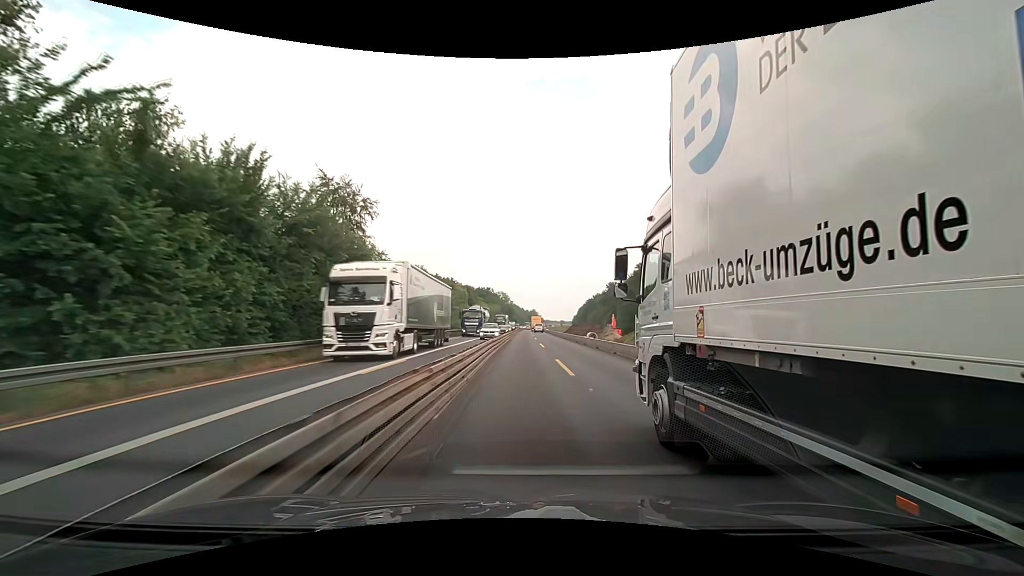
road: motorway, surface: concrete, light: Day
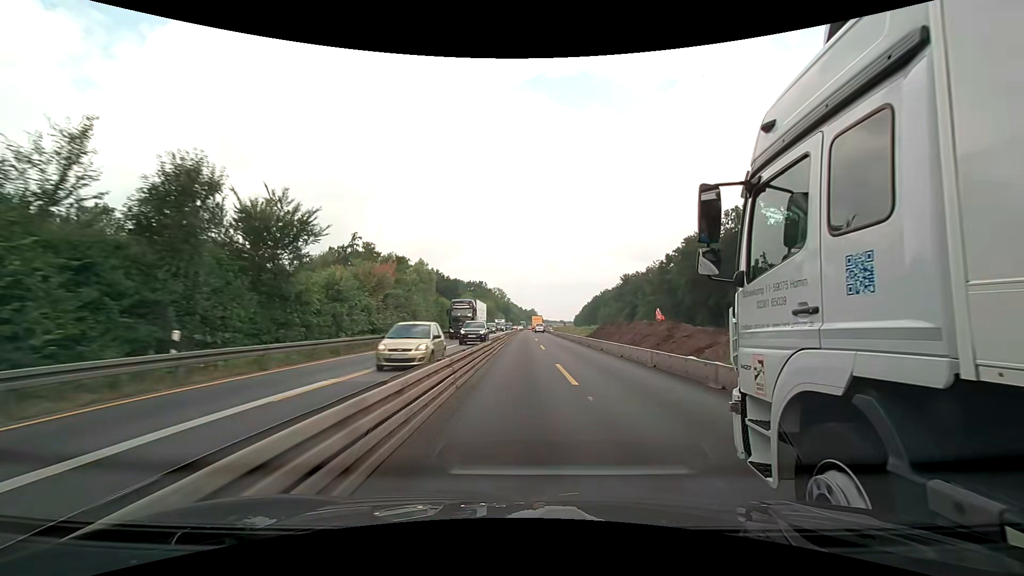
(0.0, +38.5) m; 0°
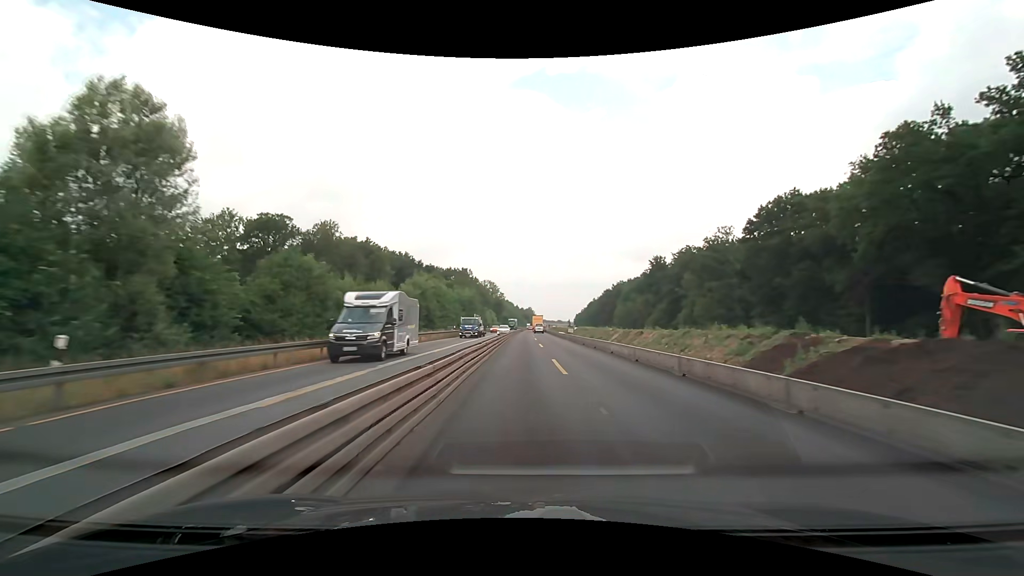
(+0.2, +51.3) m; 0°
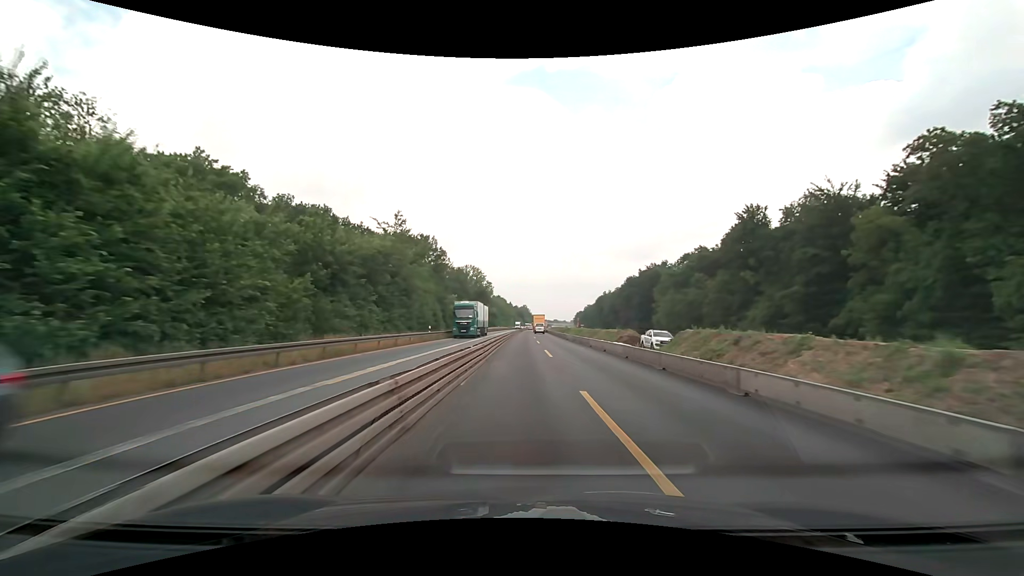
(+0.2, +64.3) m; +1°
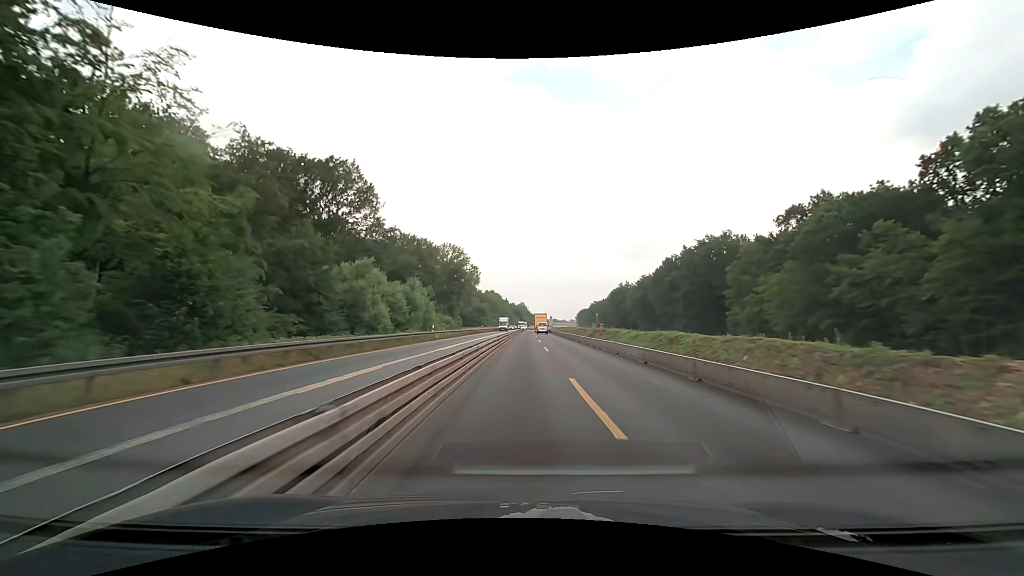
(+0.3, +51.6) m; 0°
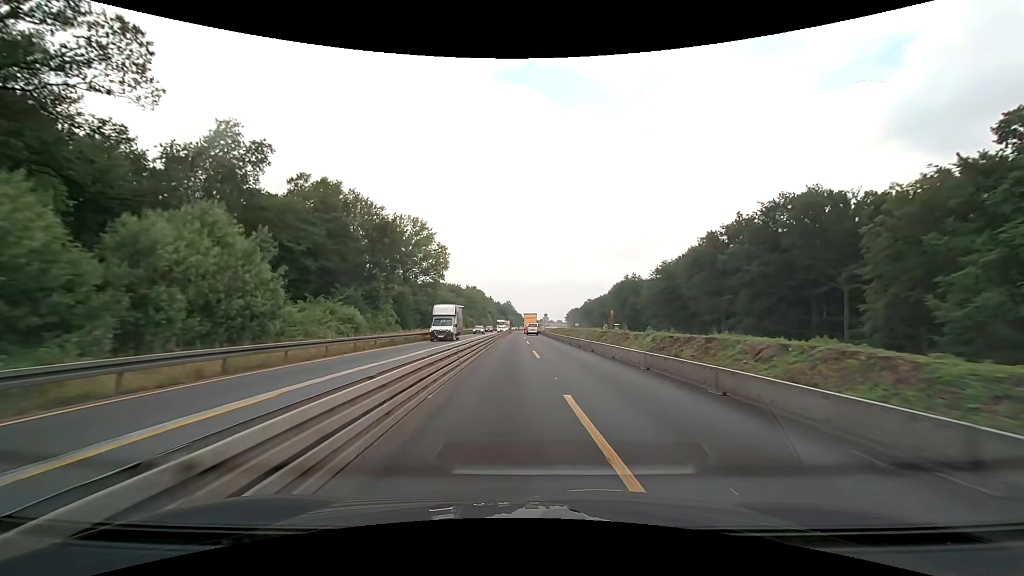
(+0.3, +38.7) m; +1°
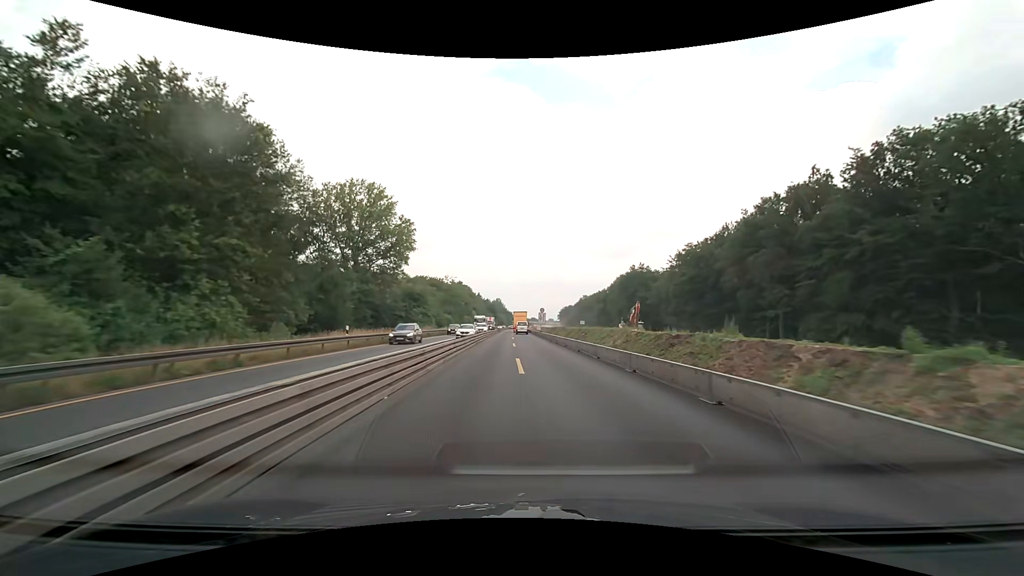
(+0.2, +25.8) m; +1°
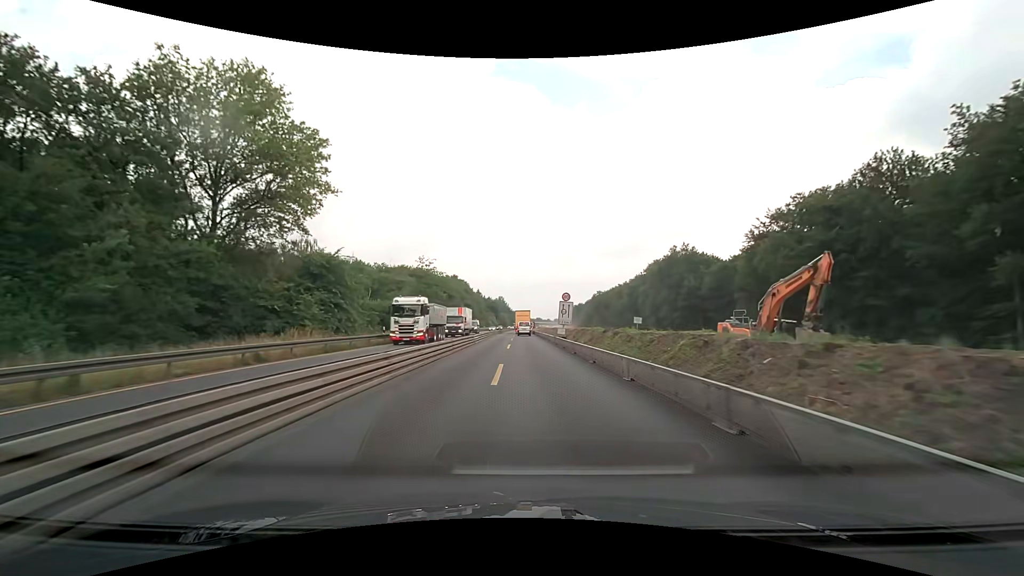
(-0.1, +38.6) m; 0°
(0, +10) (0, +20) (0, +30) (0, +40) (0, +50) (-1, +60) (-1, +70) (-1, +80) (-1, +90) (0, +100) m
